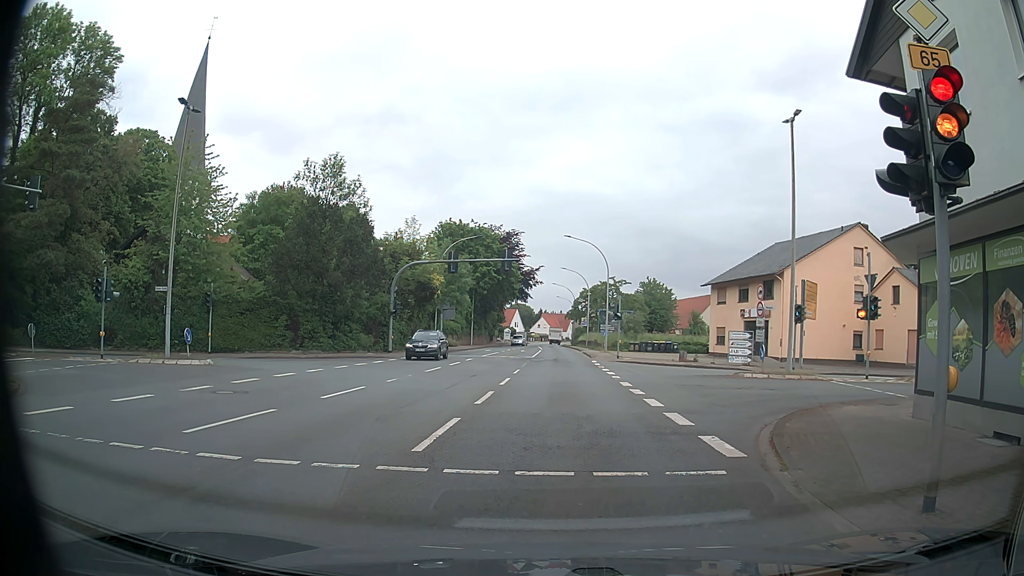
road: primary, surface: asphalt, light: Day
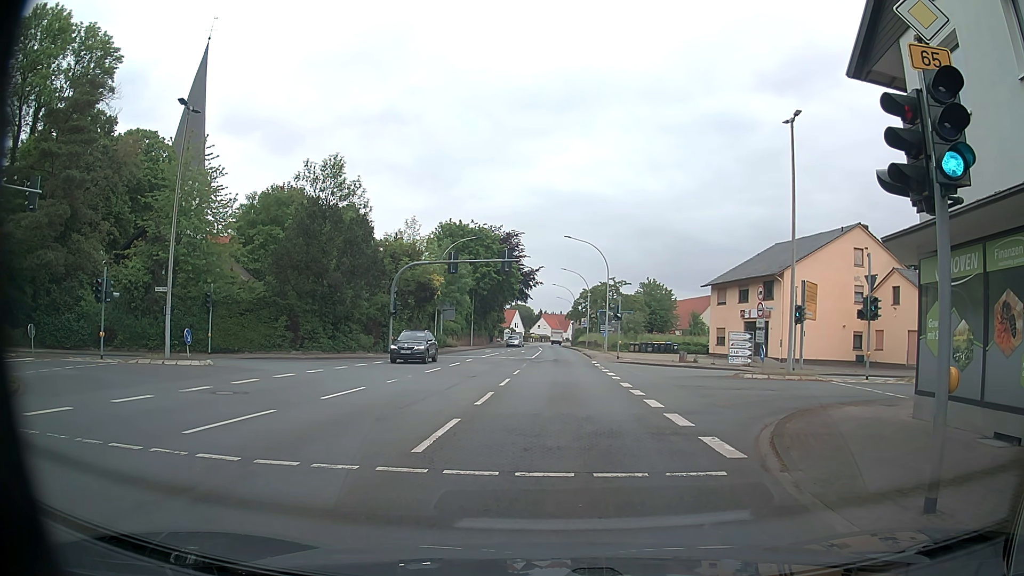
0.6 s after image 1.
(0.0, 0.0) m; 0°
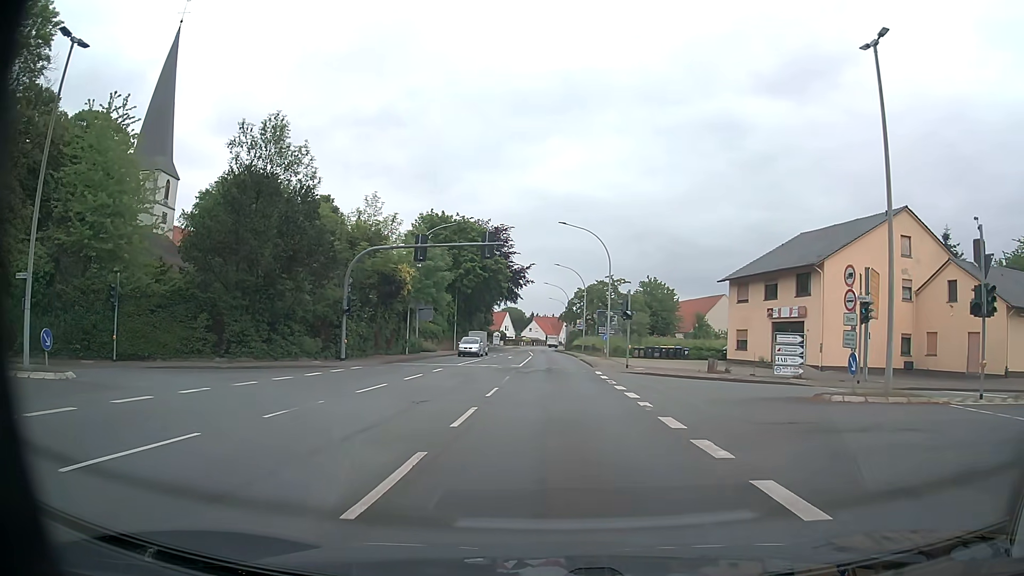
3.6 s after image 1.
(0.0, +9.3) m; 0°
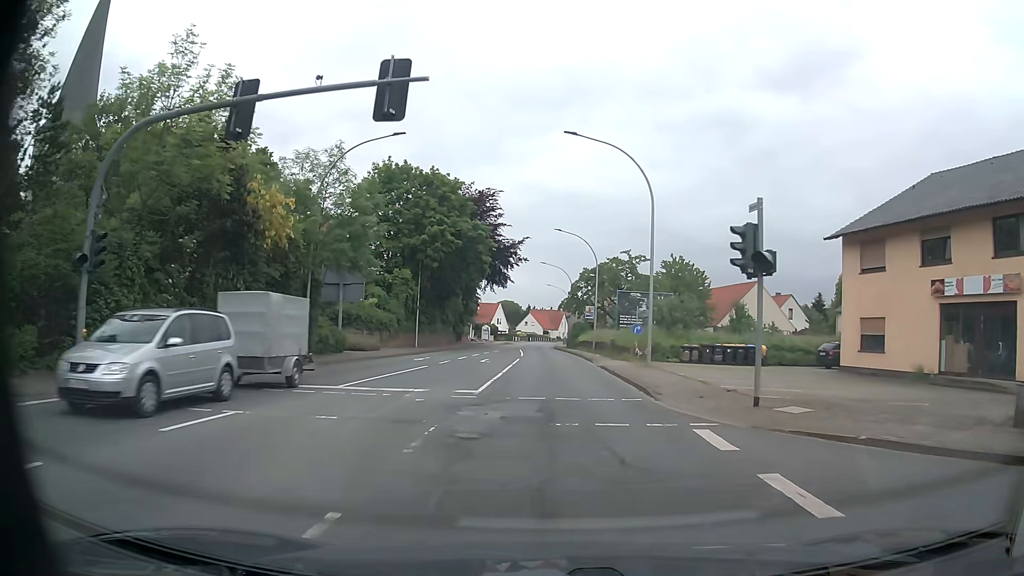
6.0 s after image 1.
(+0.3, +21.7) m; +1°
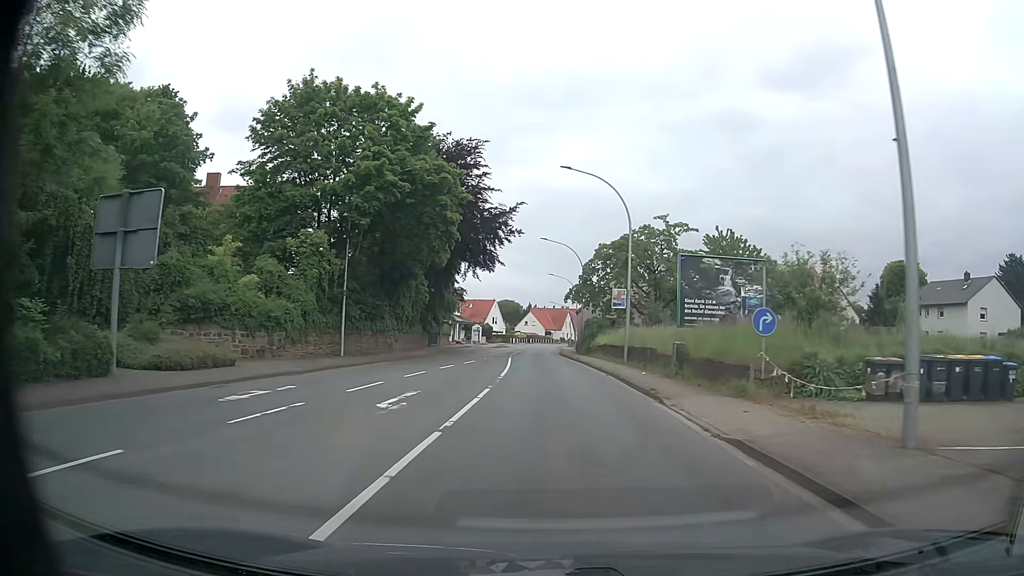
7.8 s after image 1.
(-0.1, +21.1) m; 0°
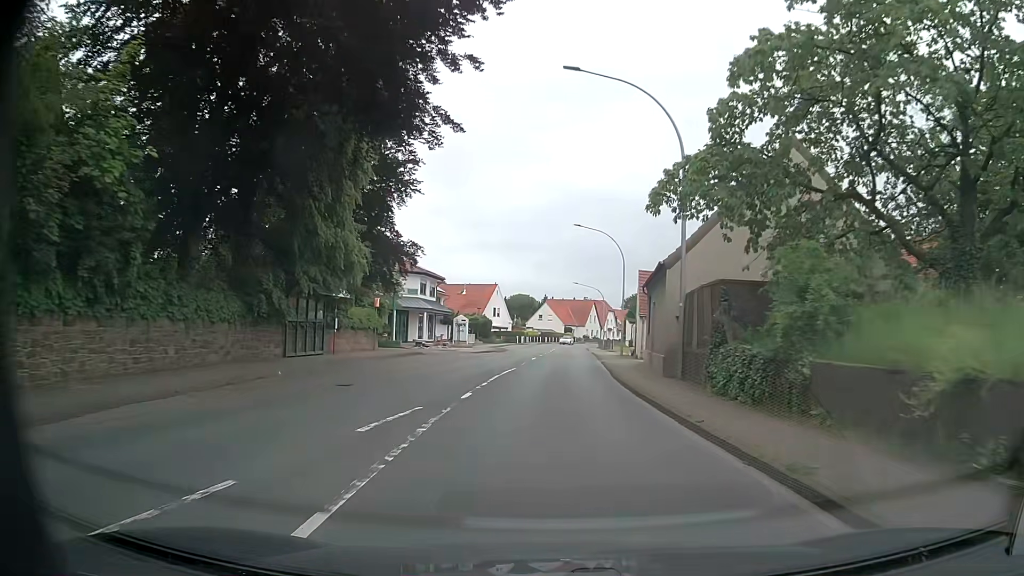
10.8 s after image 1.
(-0.7, +38.6) m; -1°
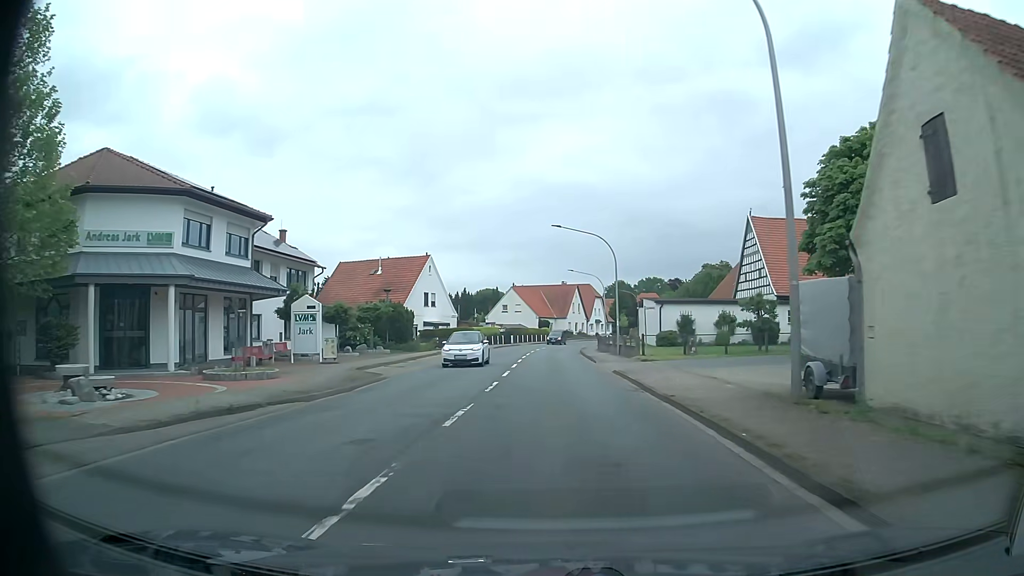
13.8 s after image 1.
(+0.8, +39.8) m; +2°
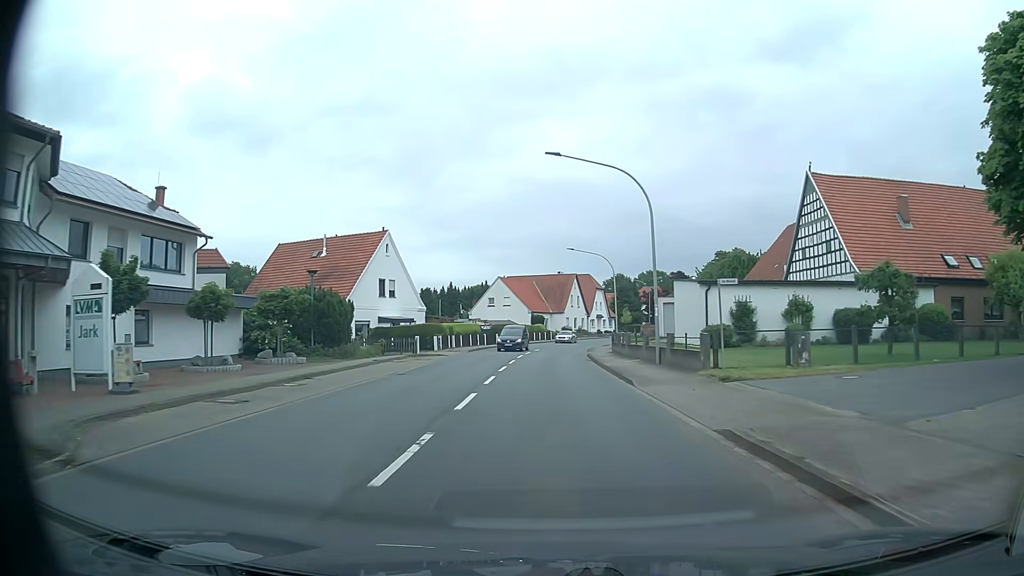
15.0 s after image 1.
(0.0, +16.1) m; 0°
(0, +10) (0, +20) (0, +30) (0, +40) (+1, +50) (+3, +60) (+5, +70) (+7, +79) (+10, +89) (+13, +98) m
